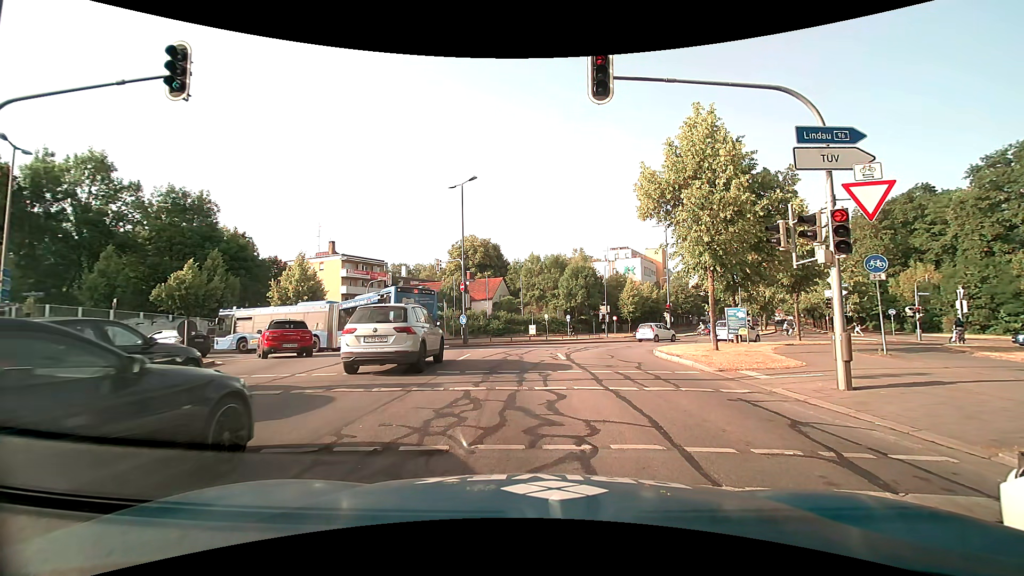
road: secondary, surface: asphalt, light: Day
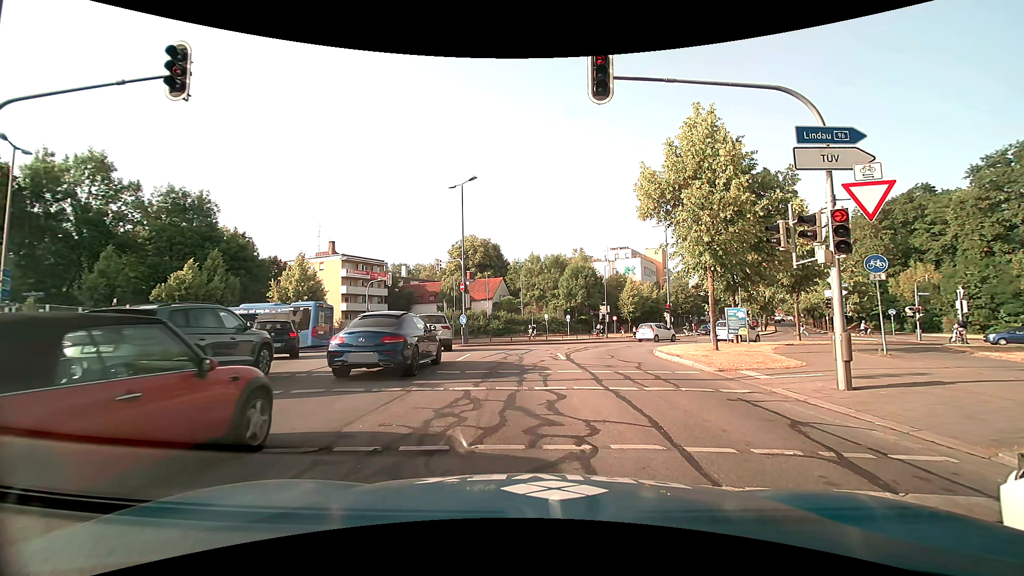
(0.0, 0.0) m; 0°
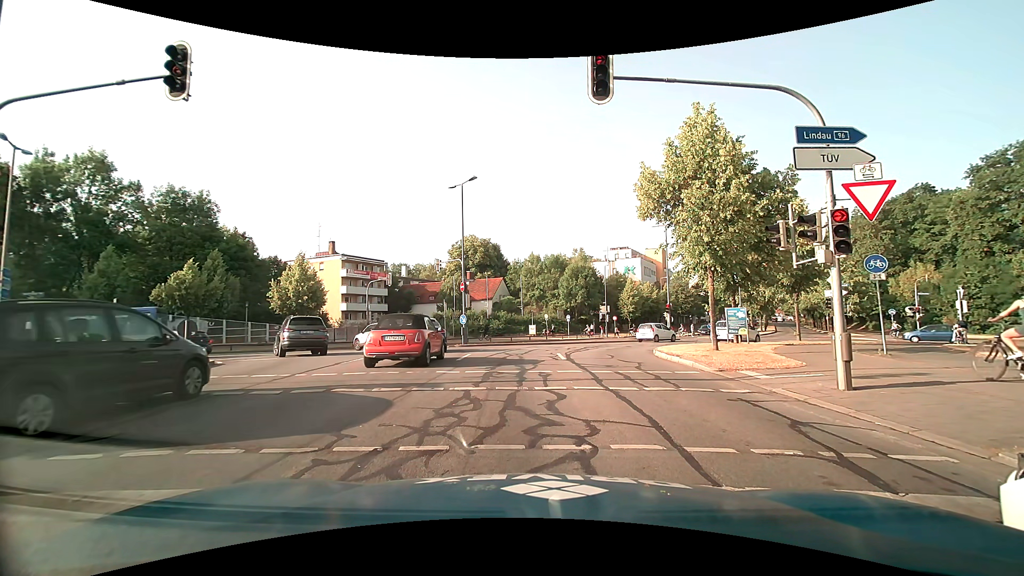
(0.0, 0.0) m; 0°
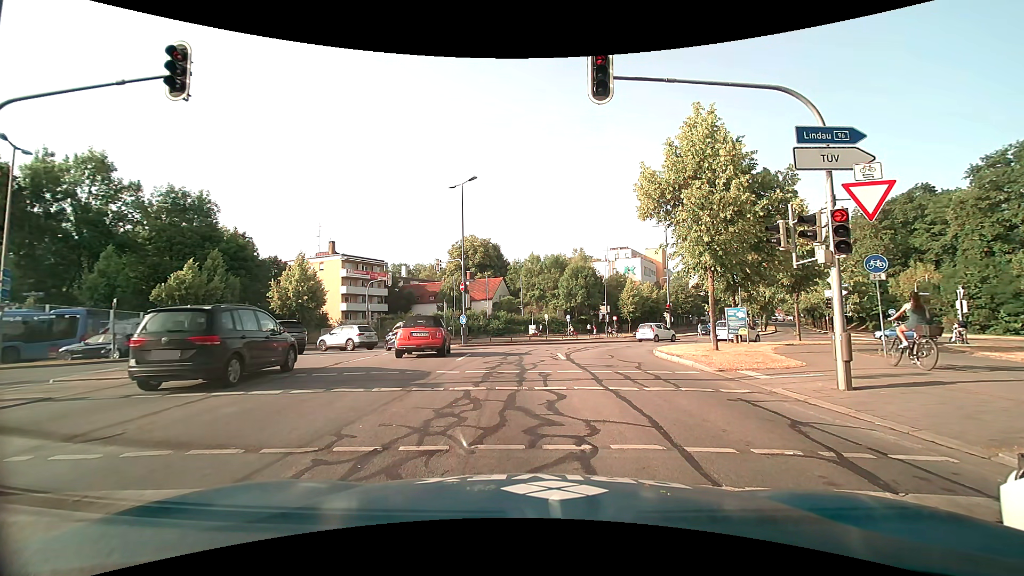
(0.0, 0.0) m; 0°
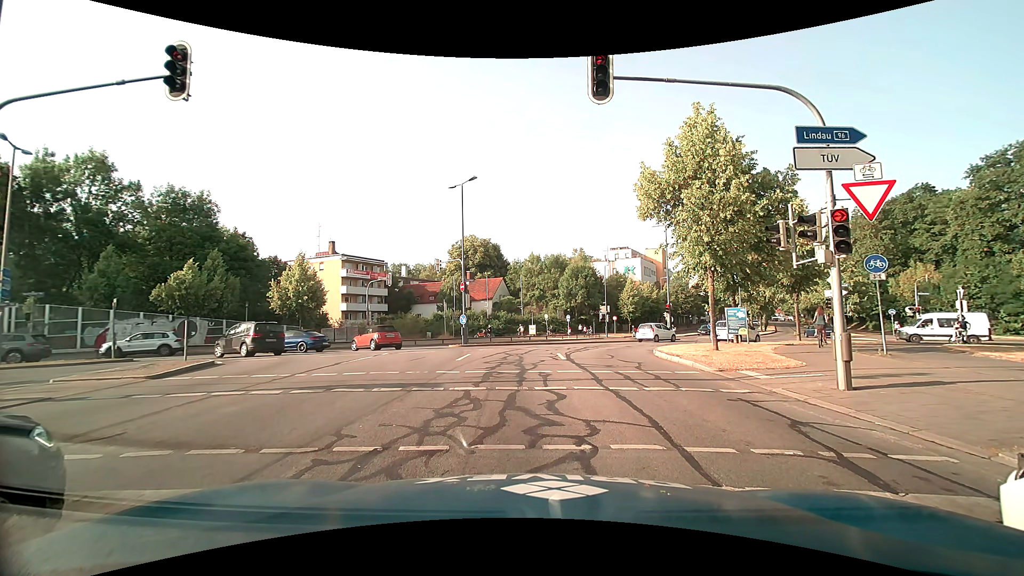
(0.0, 0.0) m; 0°
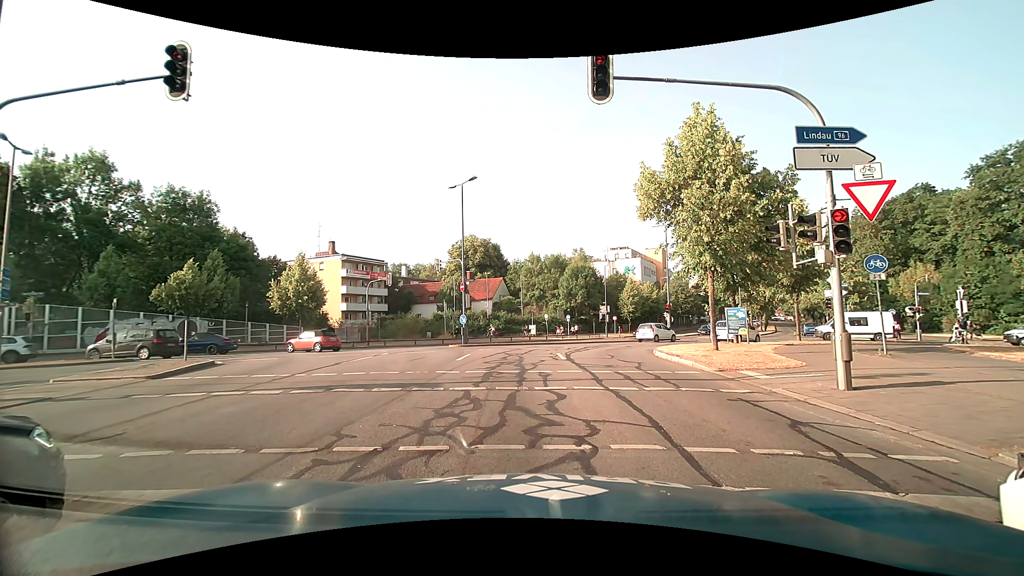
(0.0, 0.0) m; 0°
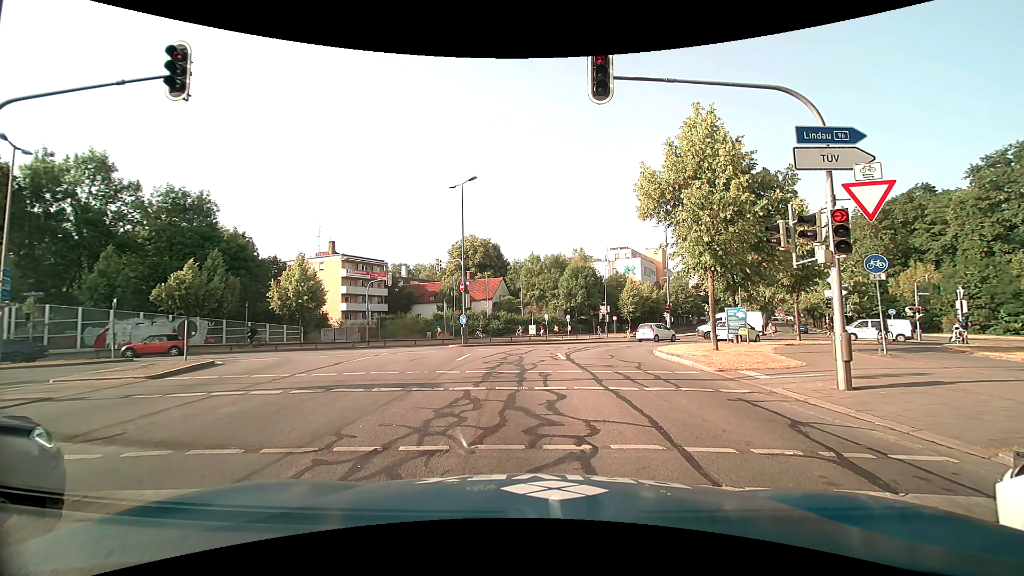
(0.0, 0.0) m; 0°
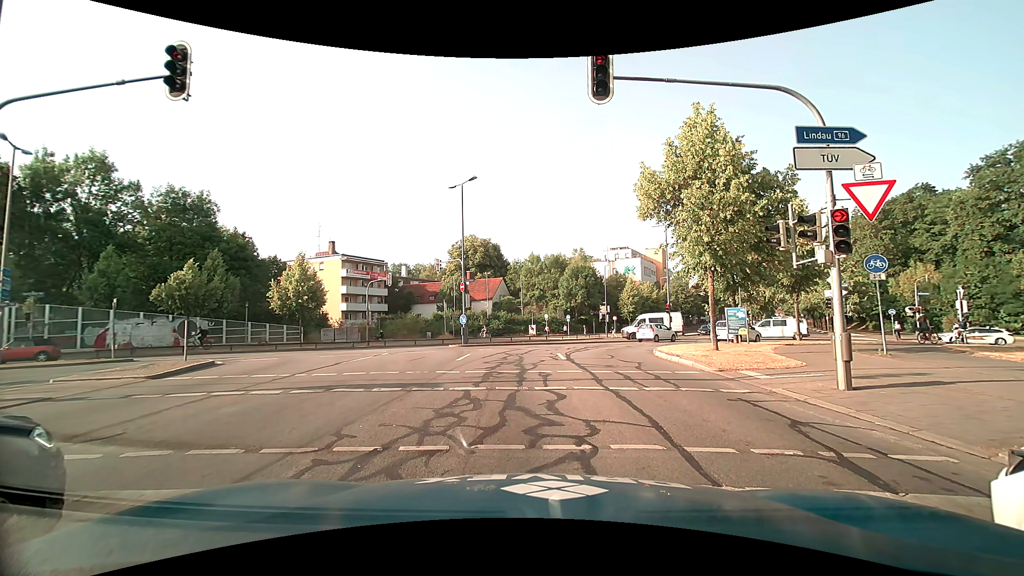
(0.0, 0.0) m; 0°
(-1, +10) (-2, +20) (0, +30) (+6, +37) (+13, +44) (+20, +52) (+26, +60) (+31, +68) (+36, +77) (+40, +86) m
